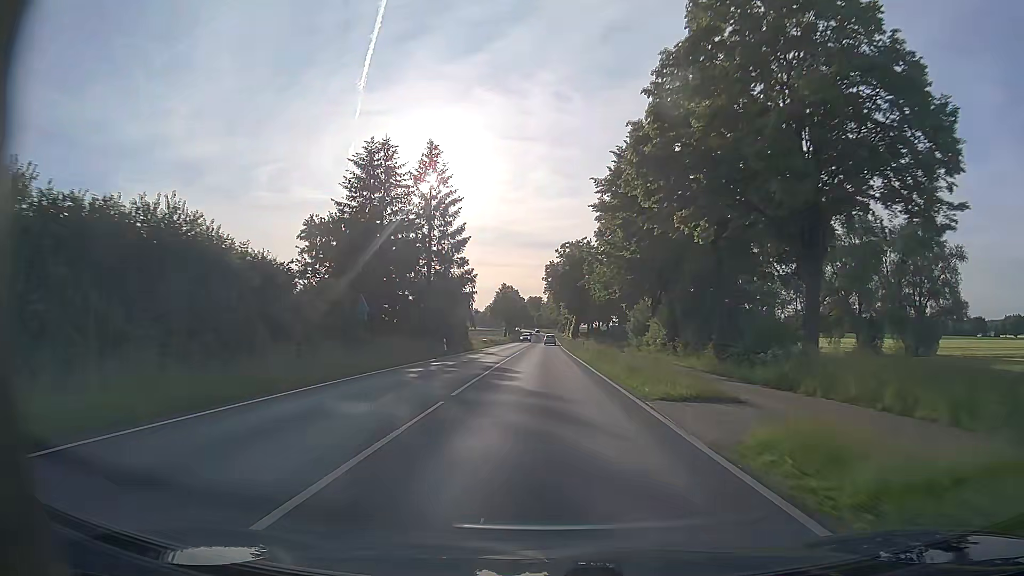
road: primary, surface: asphalt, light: Day
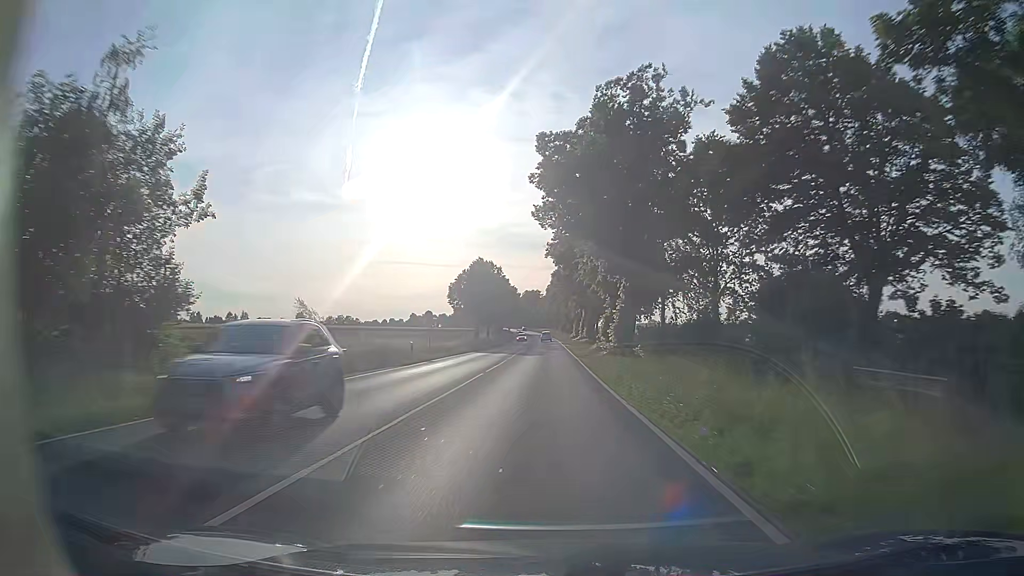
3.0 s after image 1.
(+0.2, +63.2) m; 0°
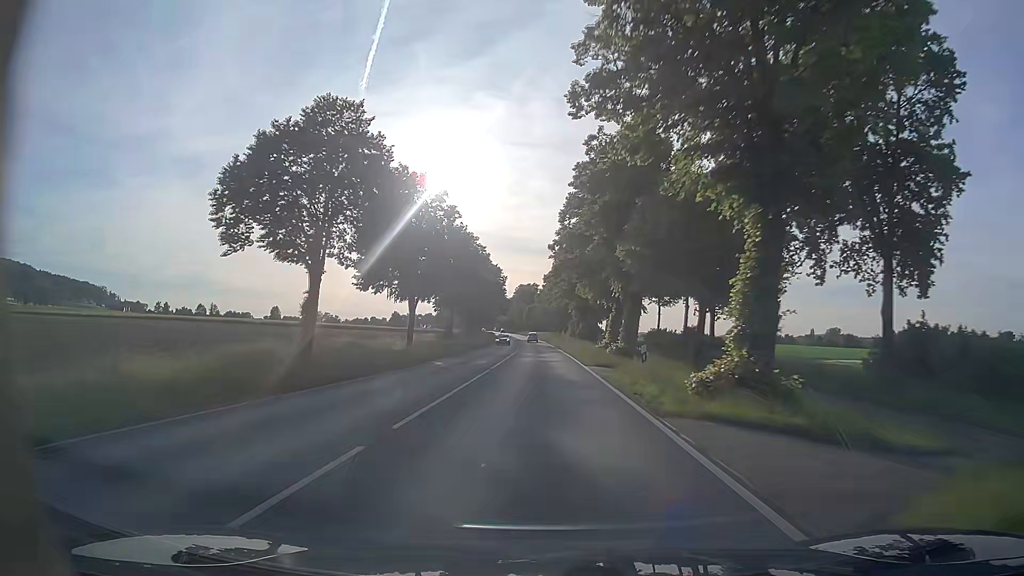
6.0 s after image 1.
(0.0, +68.0) m; 0°
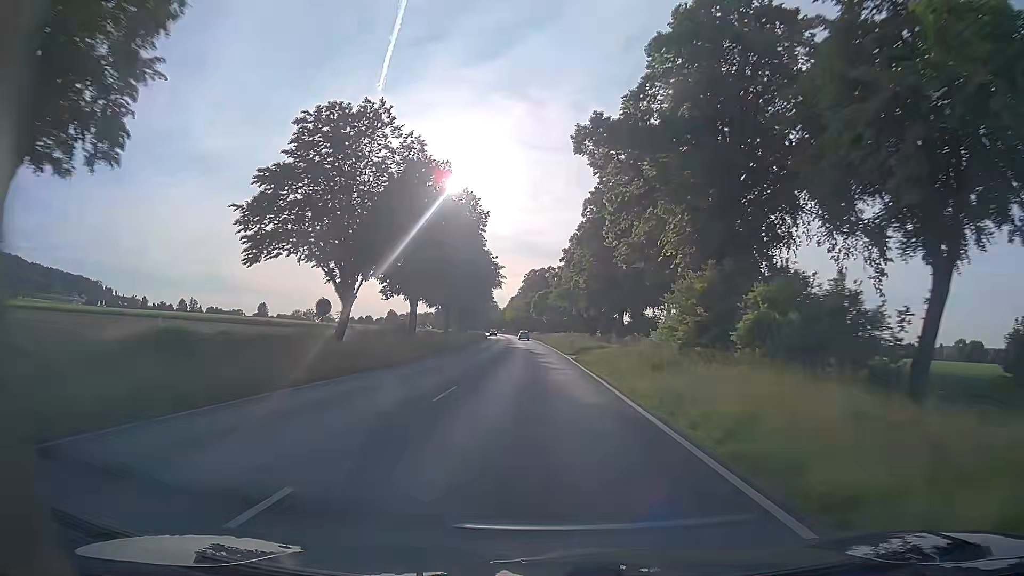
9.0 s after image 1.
(-0.8, +69.6) m; -1°
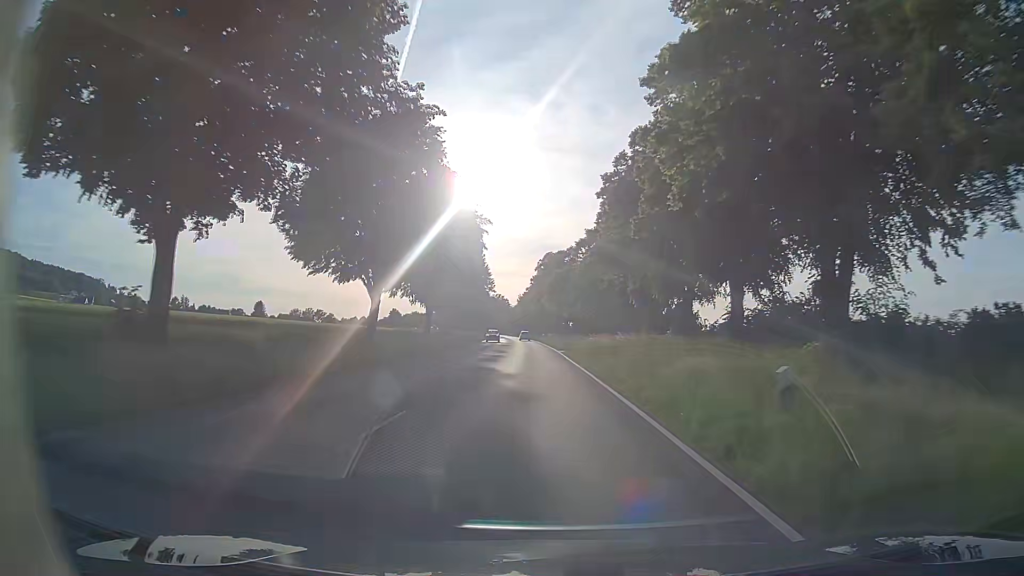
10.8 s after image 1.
(-0.8, +42.2) m; -2°
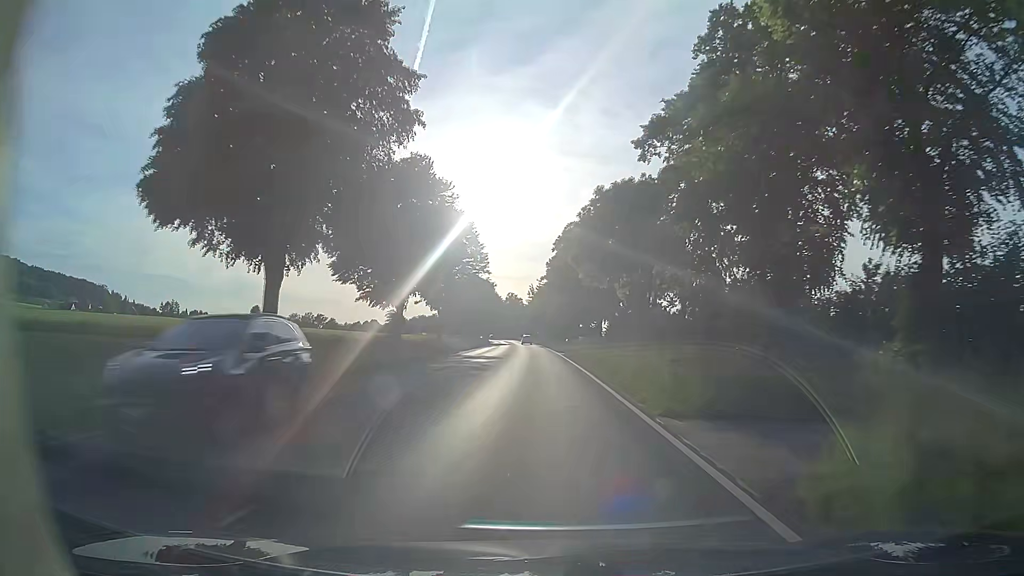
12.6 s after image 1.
(-0.6, +42.4) m; -2°
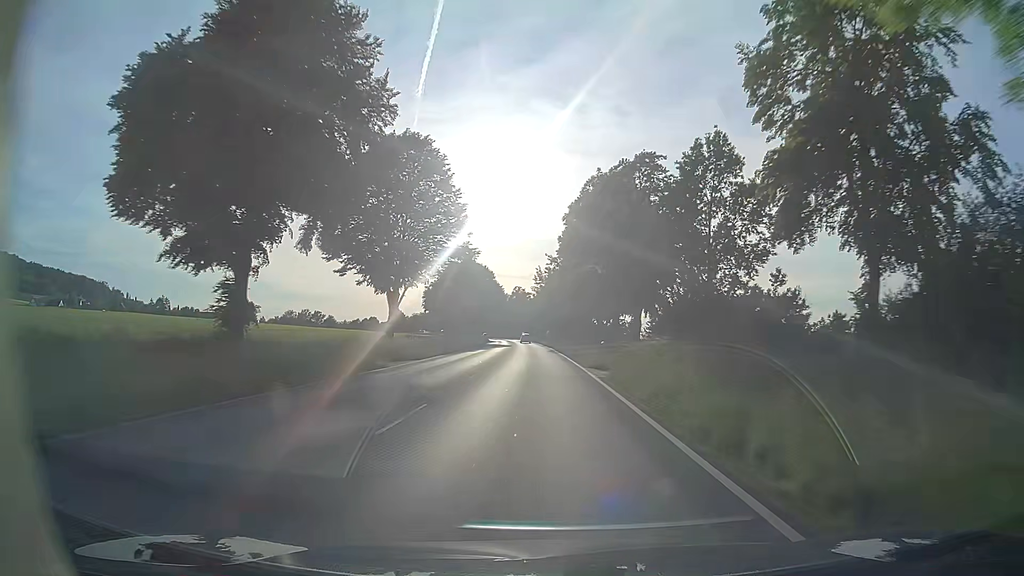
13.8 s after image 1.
(0.0, +28.2) m; 0°
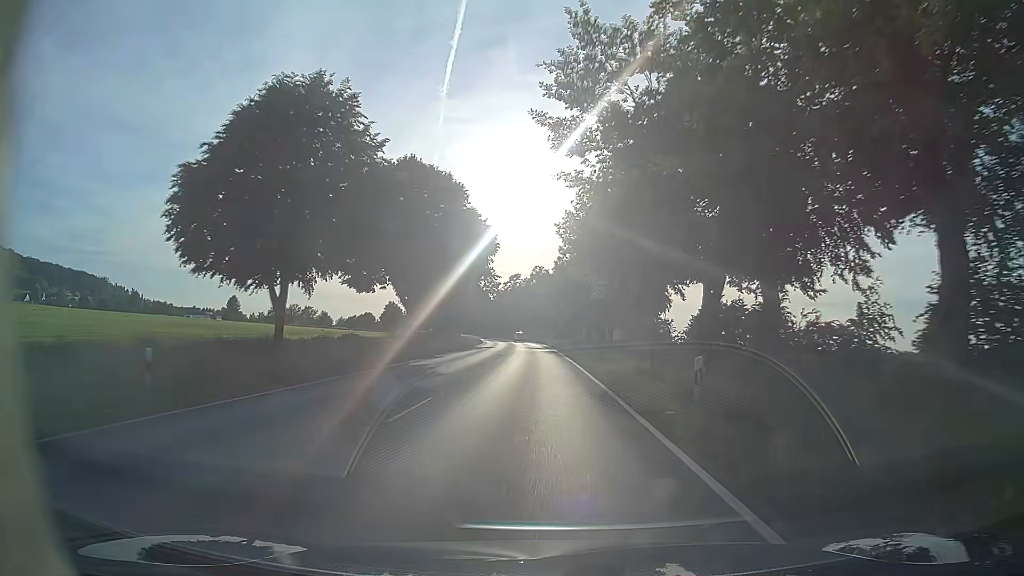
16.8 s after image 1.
(-1.1, +70.9) m; -2°
(0, +10) (0, +20) (0, +30) (-1, +40) (-1, +50) (-1, +60) (-2, +70) (-2, +80) (-3, +90) (-4, +100) m
